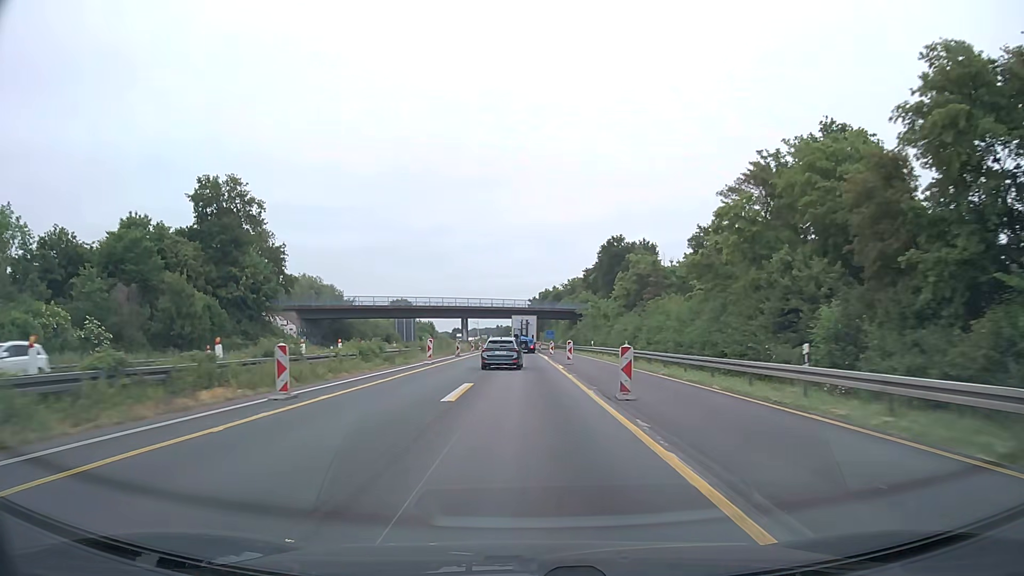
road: motorway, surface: asphalt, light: Day
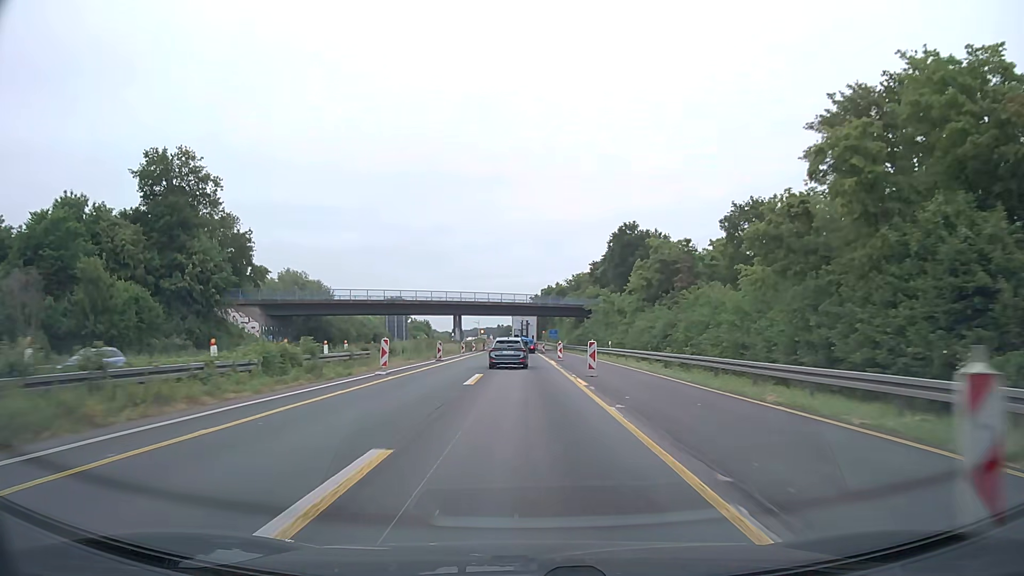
(0.0, +12.5) m; 0°
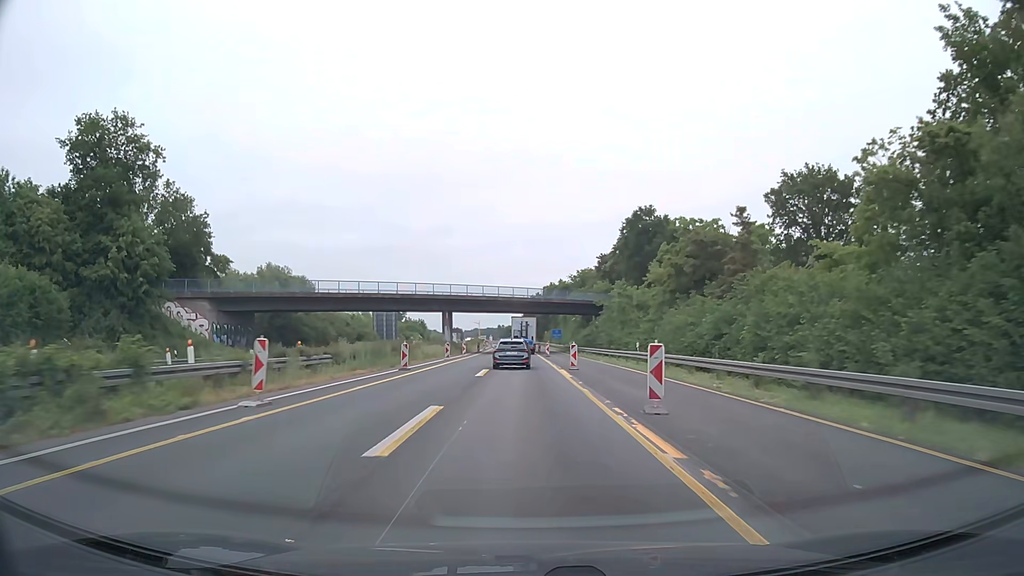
(0.0, +12.5) m; 0°
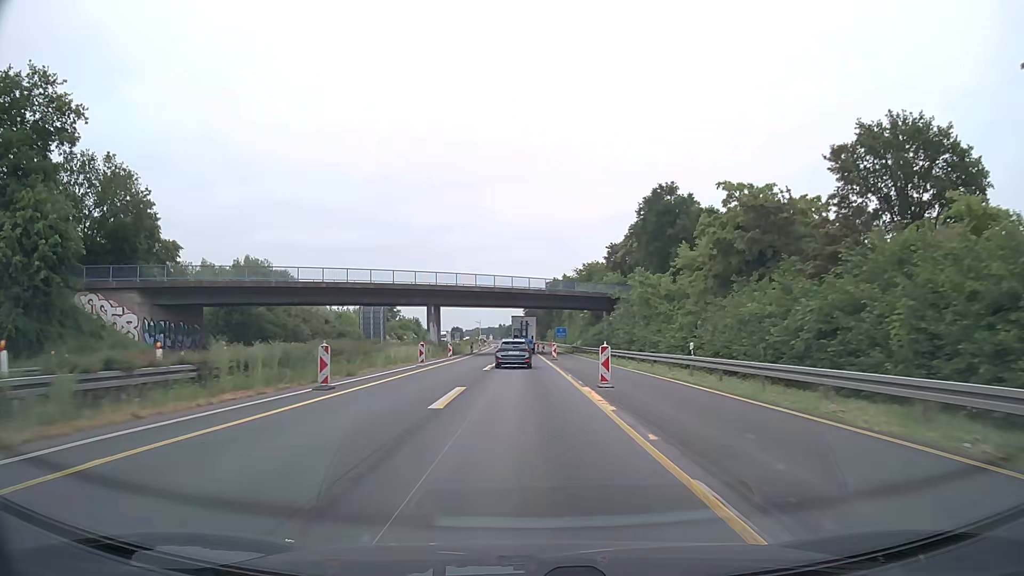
(0.0, +12.5) m; 0°
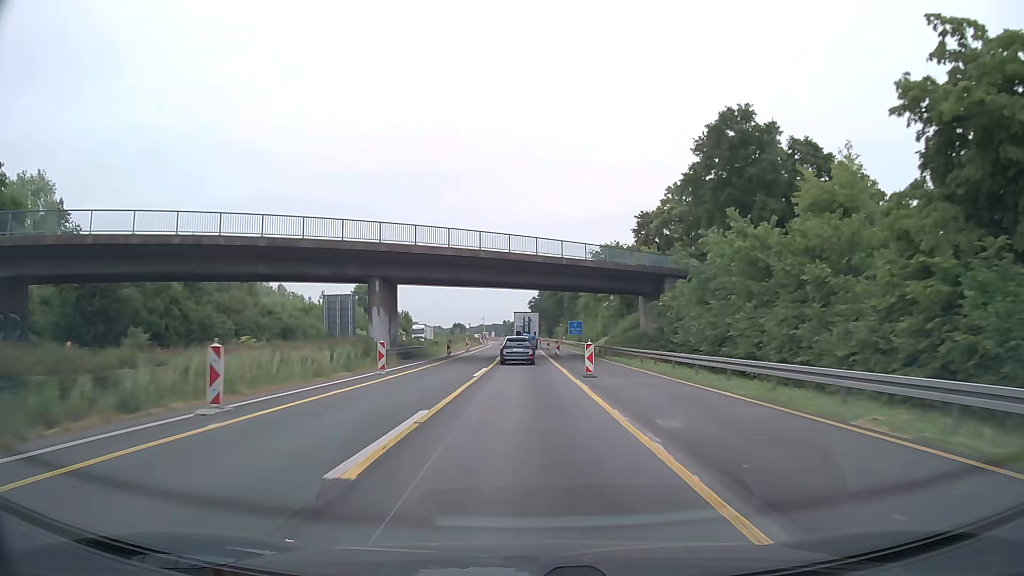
(-0.1, +25.0) m; 0°
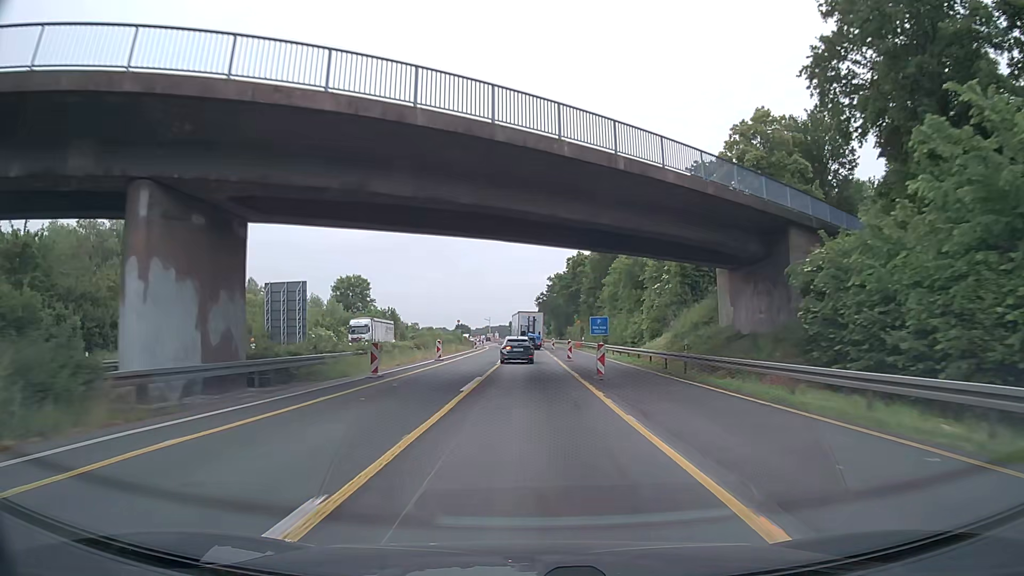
(-0.1, +25.0) m; -1°
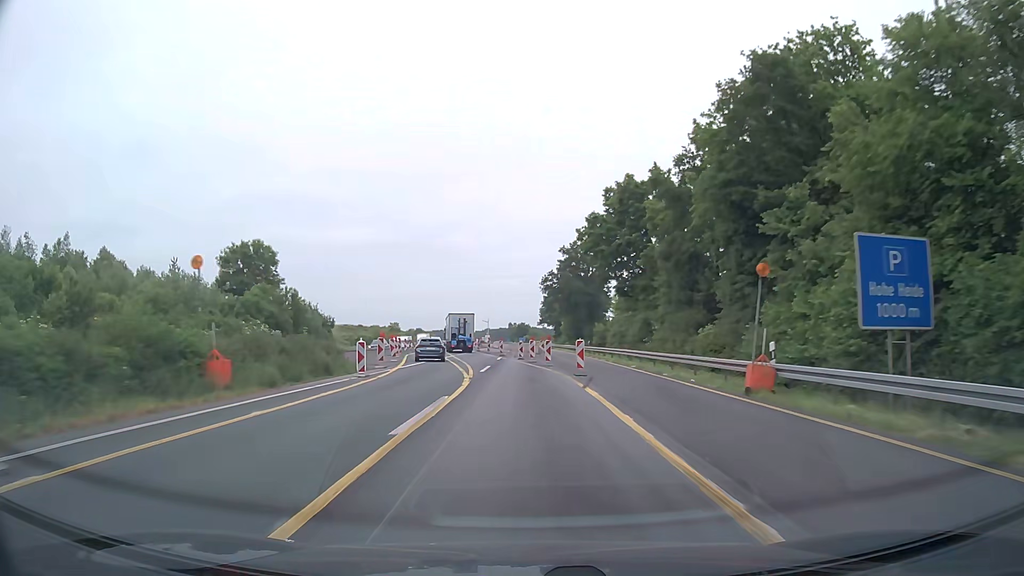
(0.0, +62.6) m; 0°
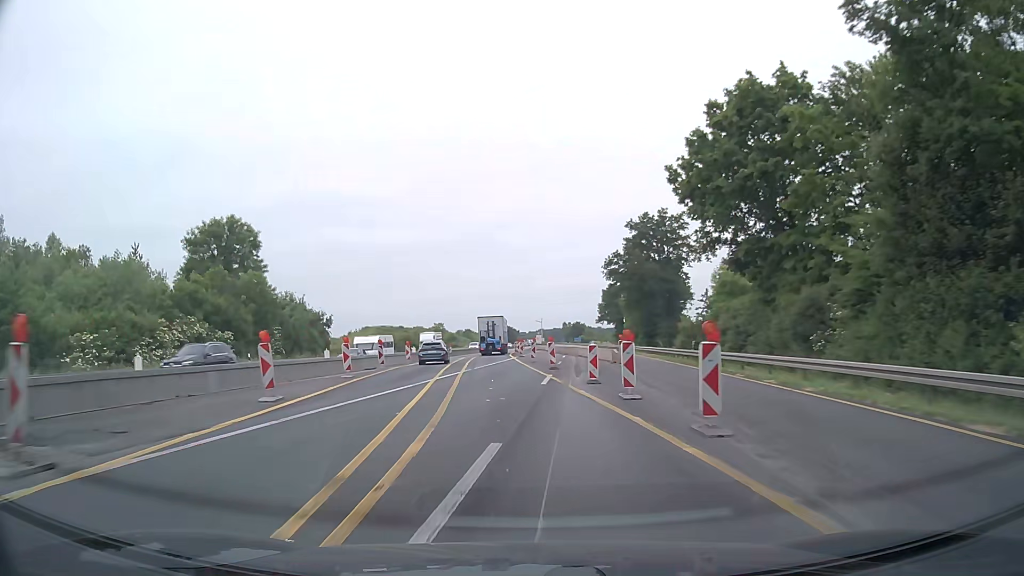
(-0.7, +24.9) m; -4°
(0, +10) (-1, +20) (-2, +30) (-3, +40) (-3, +50) (-4, +60) (-4, +70) (-5, +80) (-5, +90) (-5, +100) m
